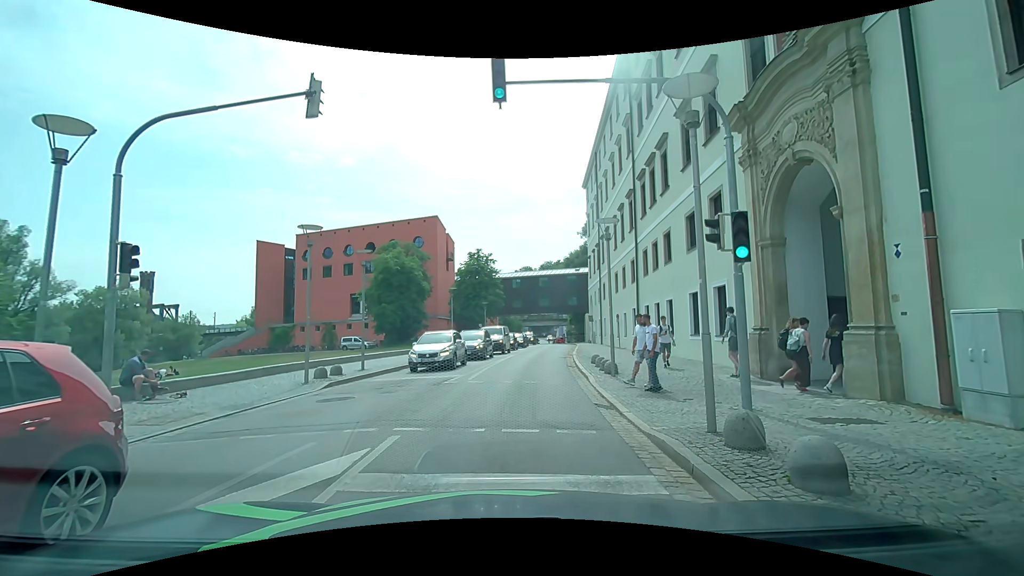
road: tertiary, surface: asphalt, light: Day
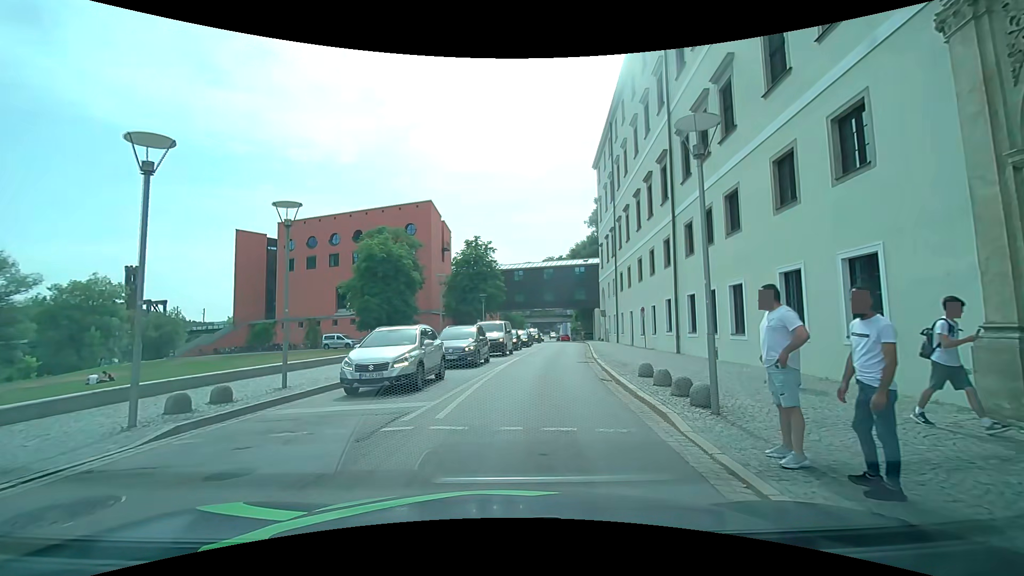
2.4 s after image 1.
(-0.2, +7.3) m; -2°
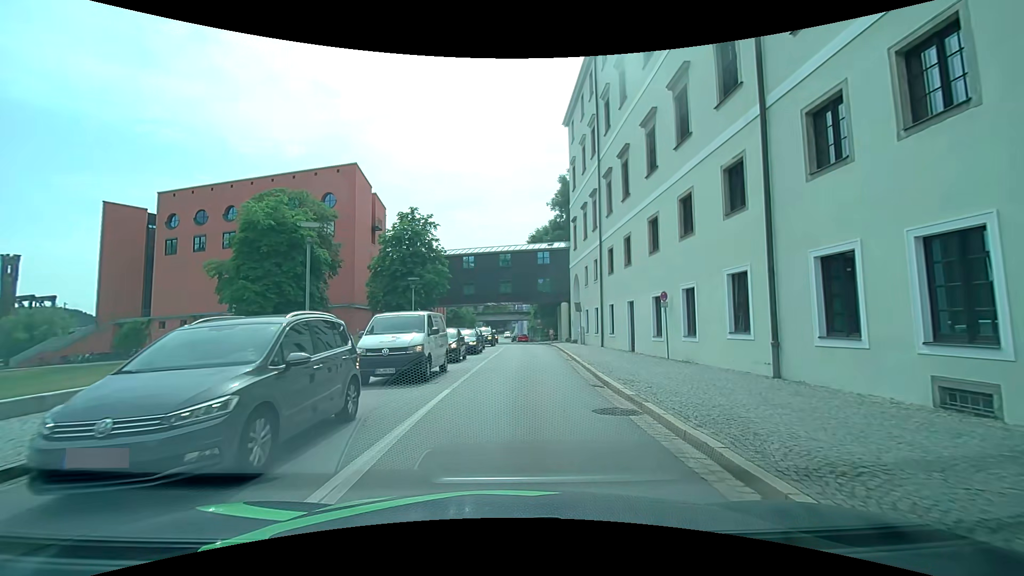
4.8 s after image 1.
(+0.8, +13.6) m; +6°
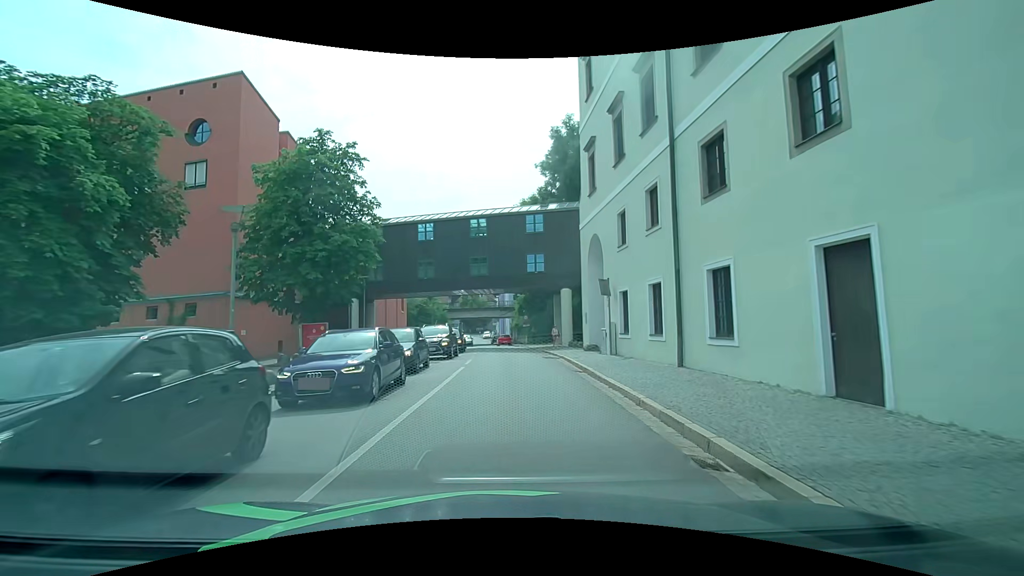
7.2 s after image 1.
(+0.3, +18.4) m; +1°
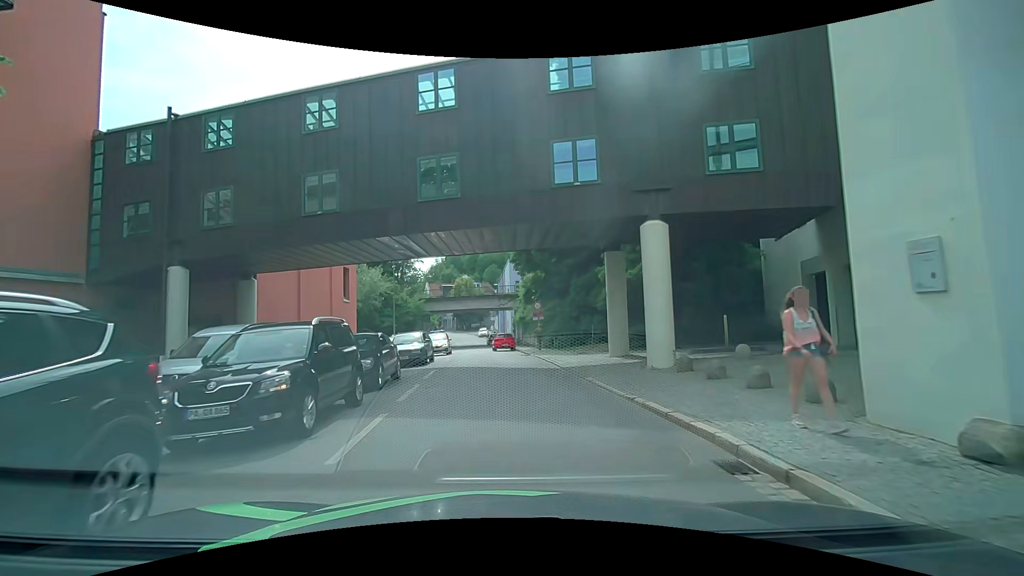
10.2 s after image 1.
(+0.1, +22.7) m; +1°
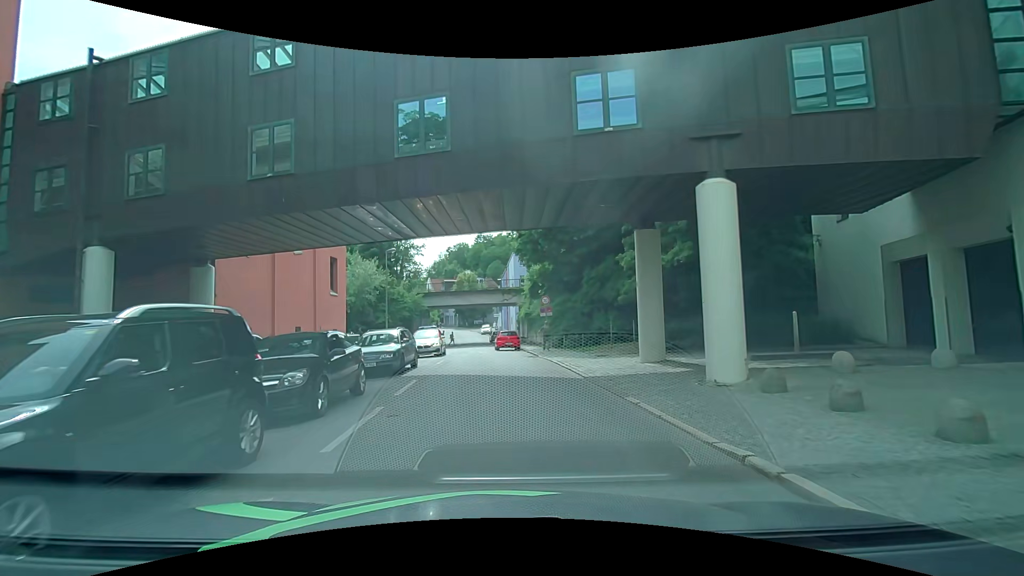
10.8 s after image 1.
(0.0, +4.1) m; +1°
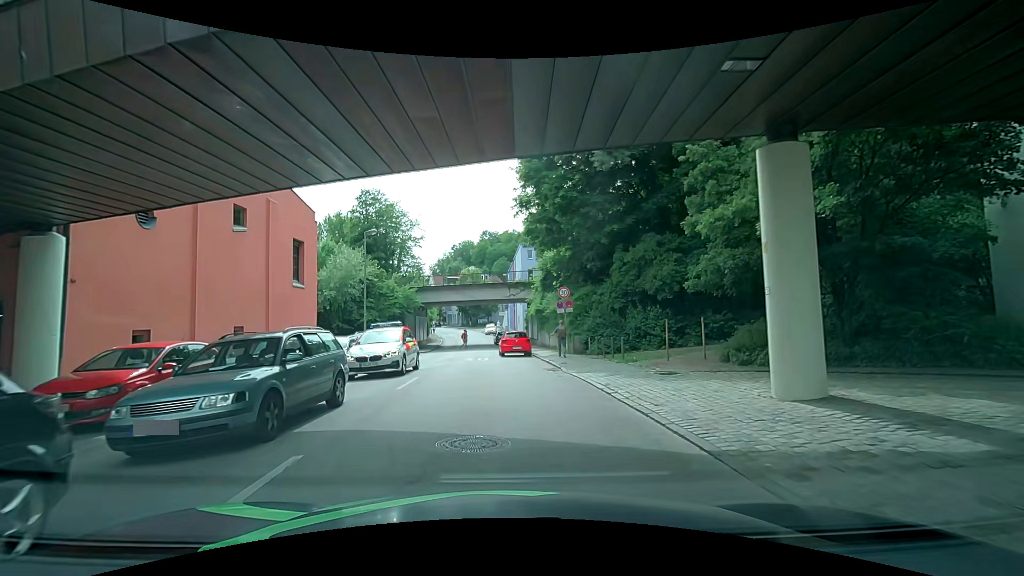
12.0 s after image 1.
(-0.3, +7.6) m; -3°
